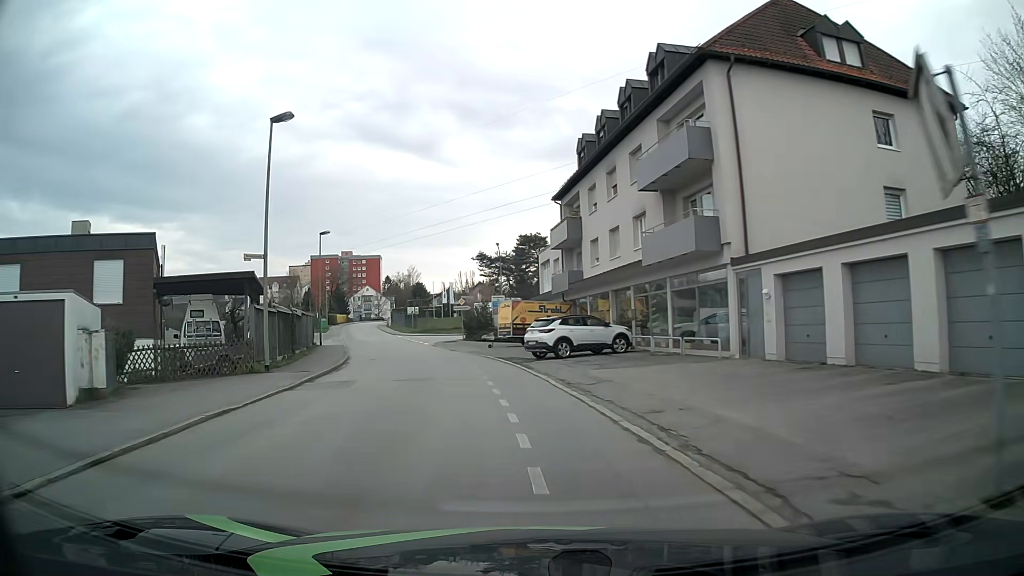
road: residential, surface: asphalt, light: Day
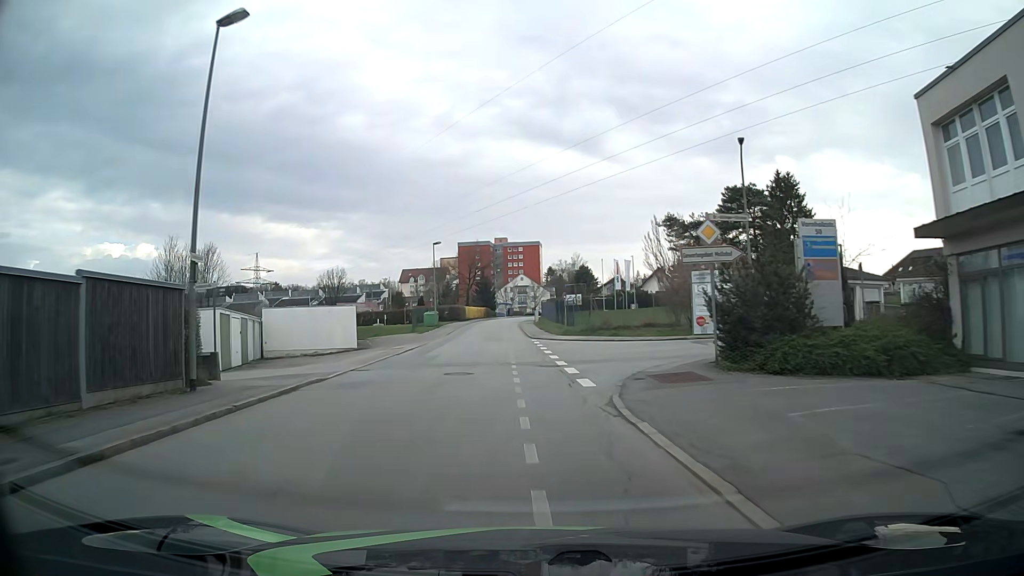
(-5.4, +36.4) m; -14°
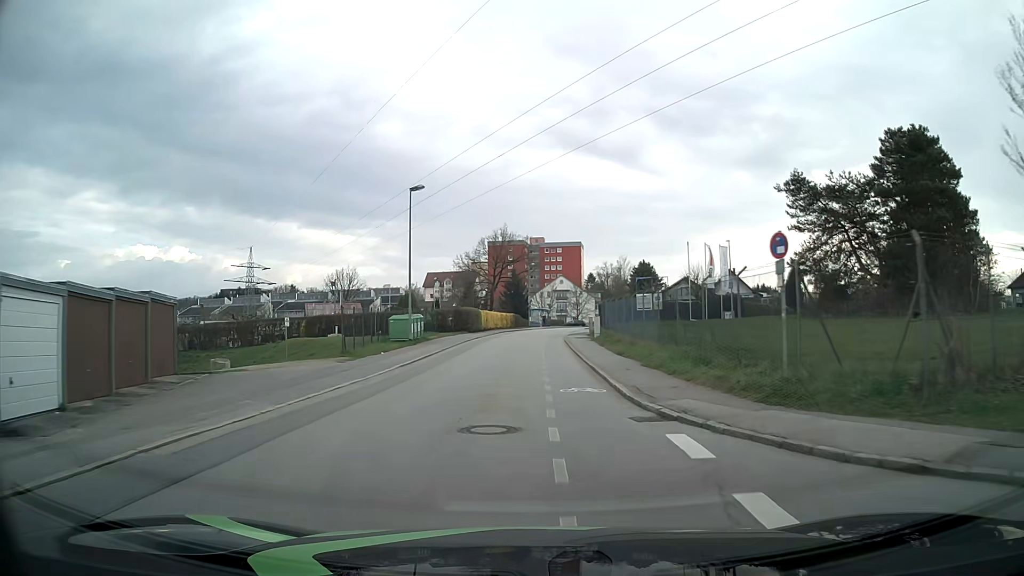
(-1.2, +30.6) m; -3°
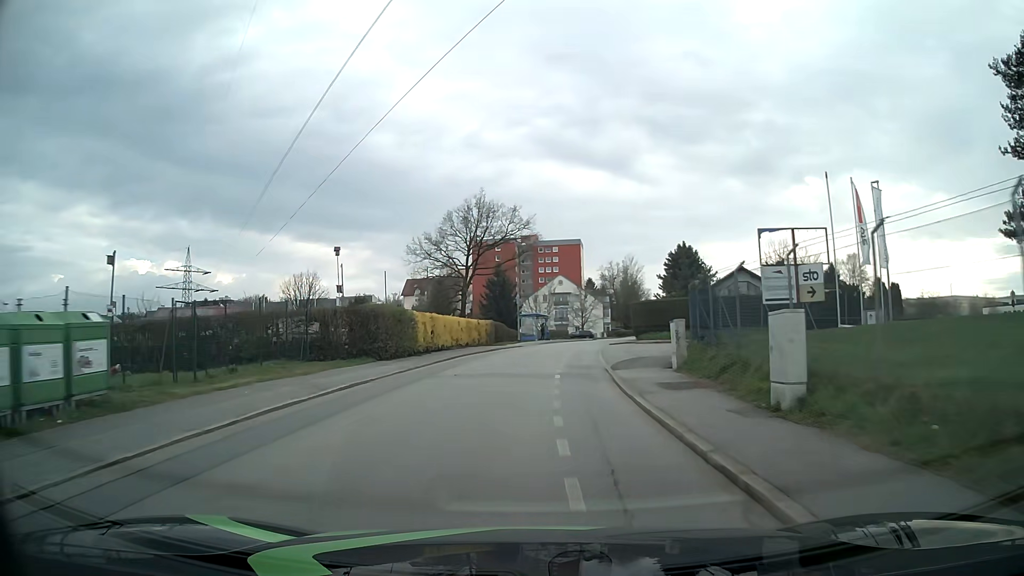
(0.0, +30.8) m; 0°
(0, +10) (0, +20) (+1, +30) (+2, +40) (+4, +50) (+6, +60) (+8, +69) (+11, +79) (+15, +88) (+18, +98) m
